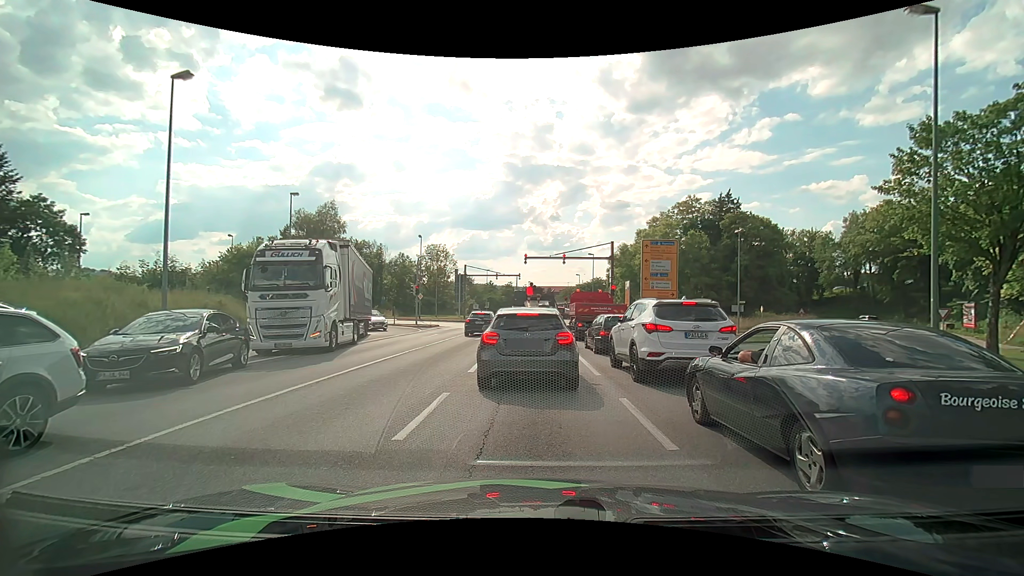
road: primary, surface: asphalt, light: Day
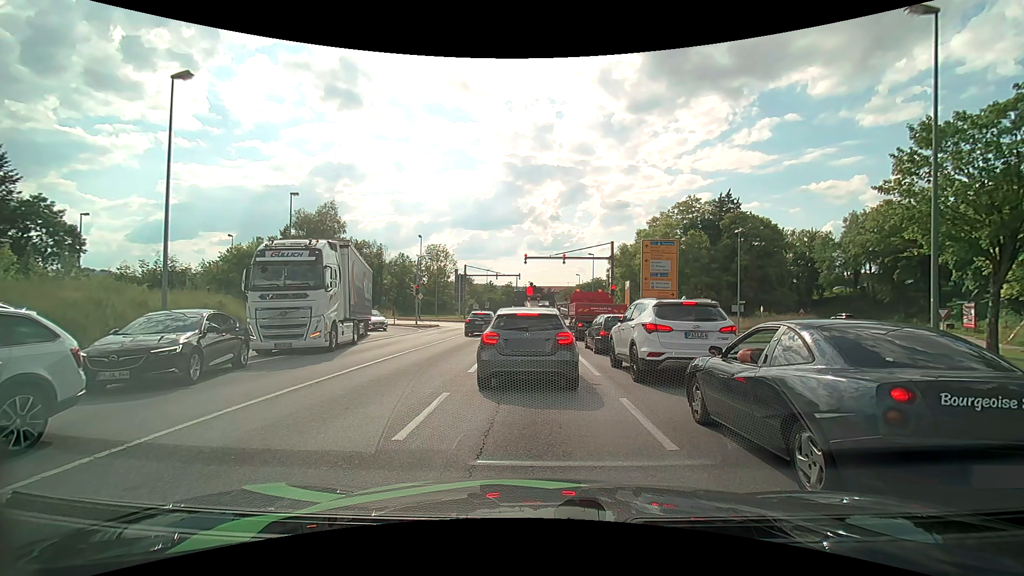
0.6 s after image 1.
(0.0, 0.0) m; 0°
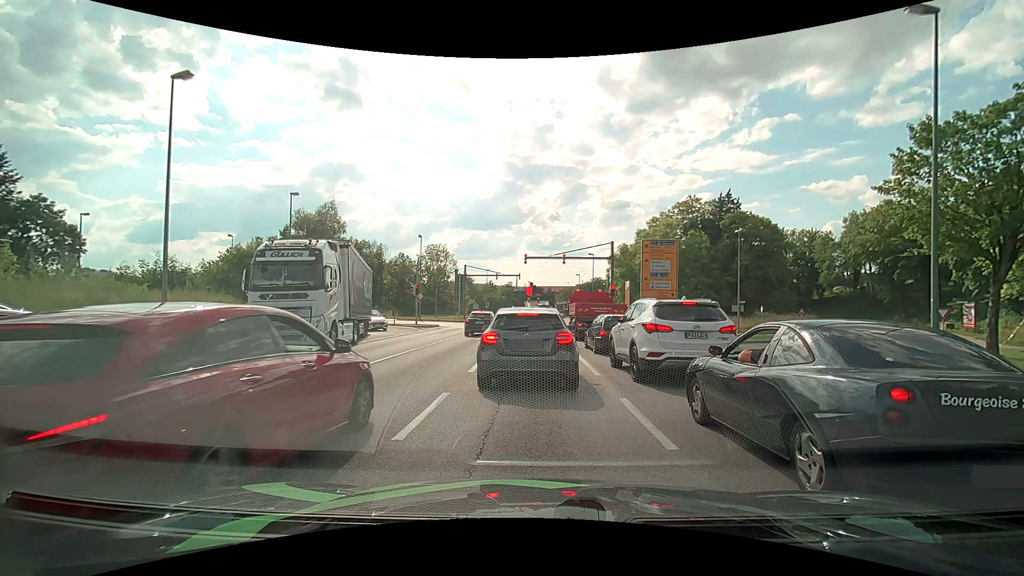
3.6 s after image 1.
(0.0, 0.0) m; 0°
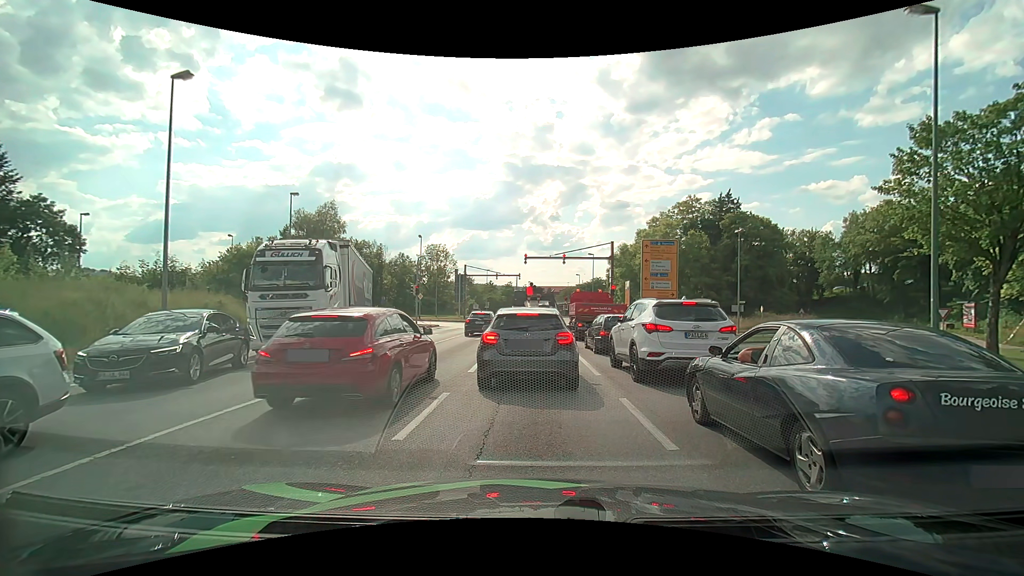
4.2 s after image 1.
(0.0, 0.0) m; 0°
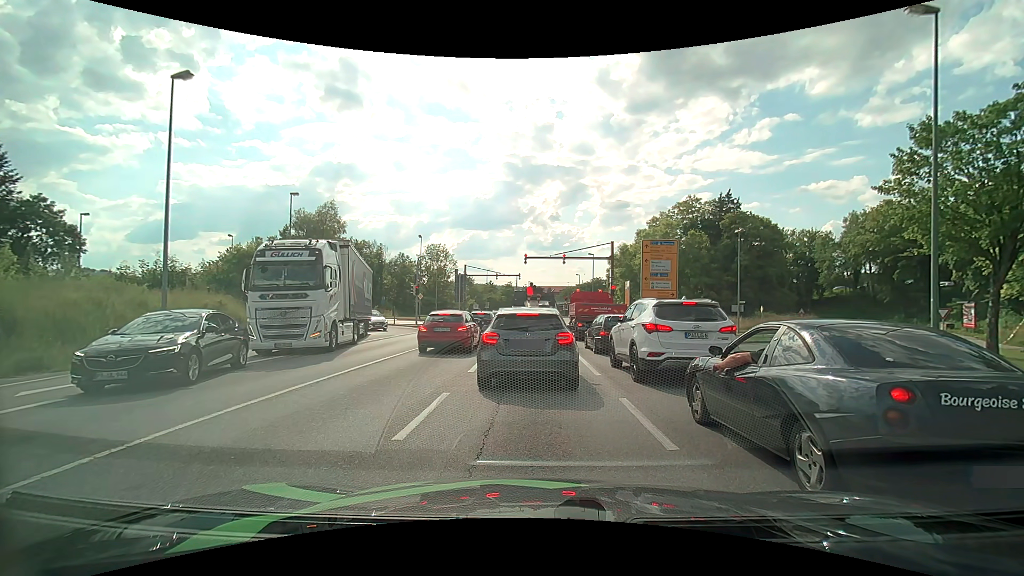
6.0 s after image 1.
(0.0, 0.0) m; 0°
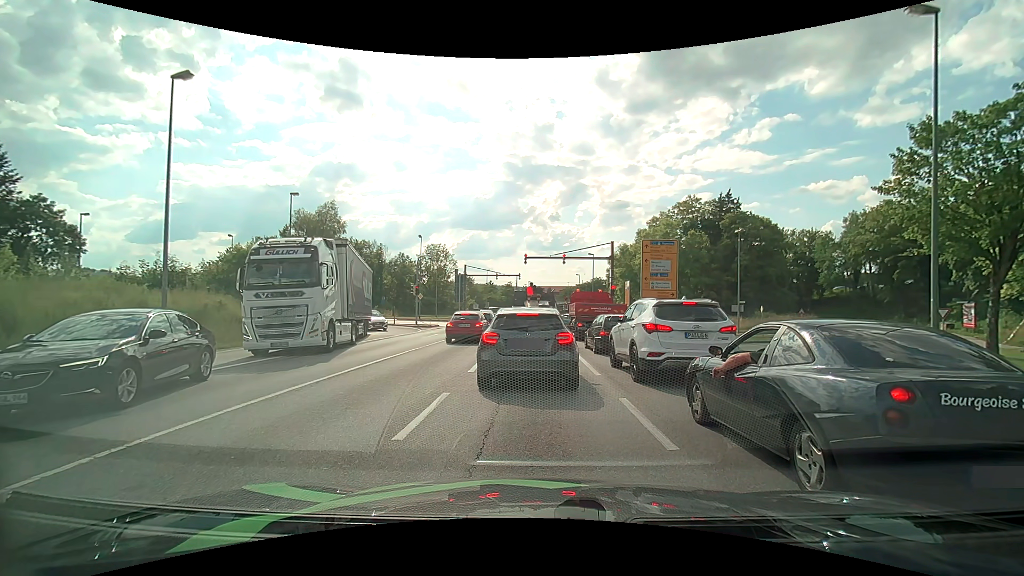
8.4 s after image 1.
(0.0, 0.0) m; 0°
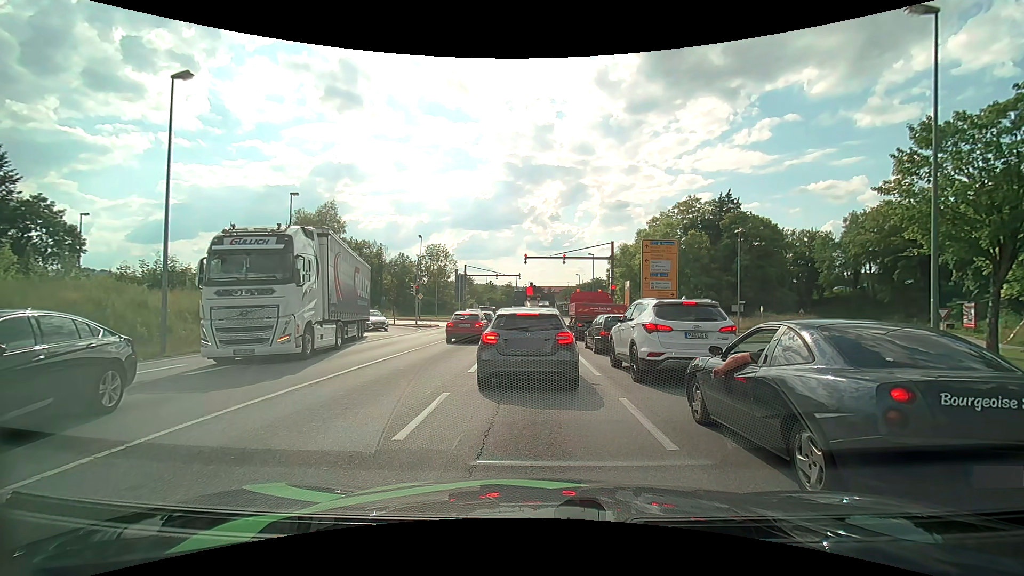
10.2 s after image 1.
(0.0, 0.0) m; 0°
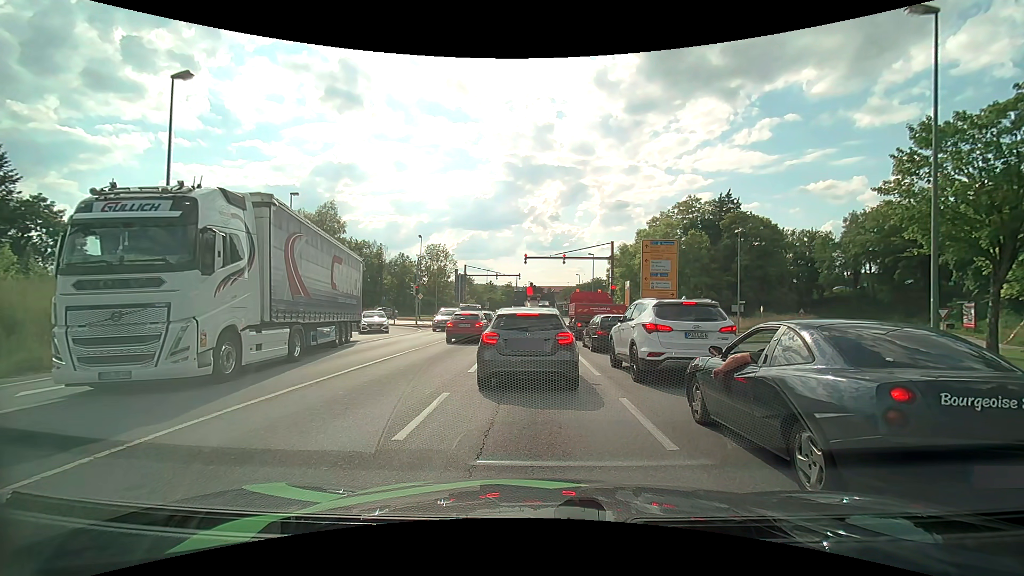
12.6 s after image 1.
(0.0, 0.0) m; 0°
(0, +10) (0, +20) (0, +30) (0, +40) (-2, +50) (-9, +56) (-19, +58) (-29, +59) (-39, +60) (-49, +61) m
